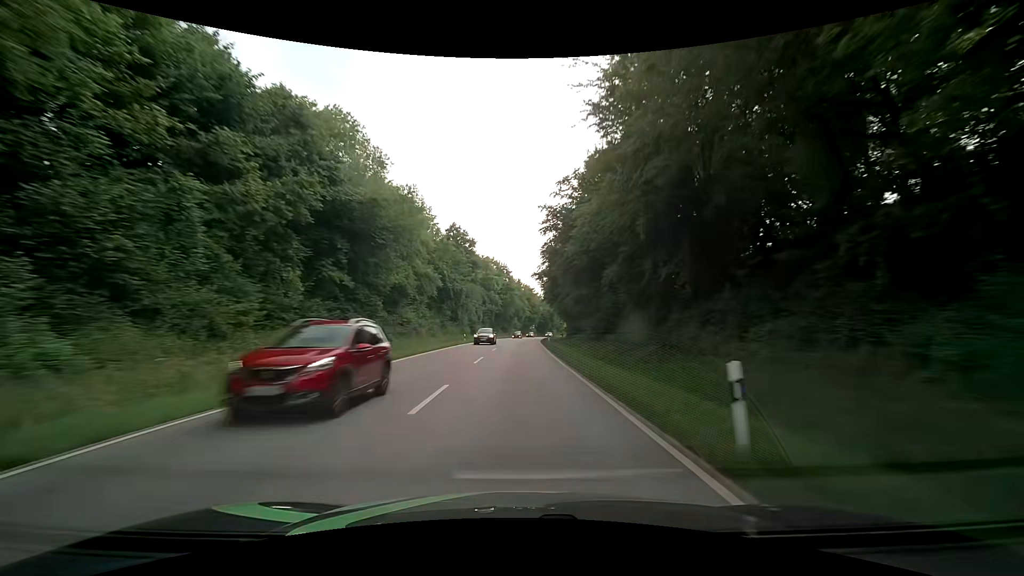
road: secondary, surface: asphalt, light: Day
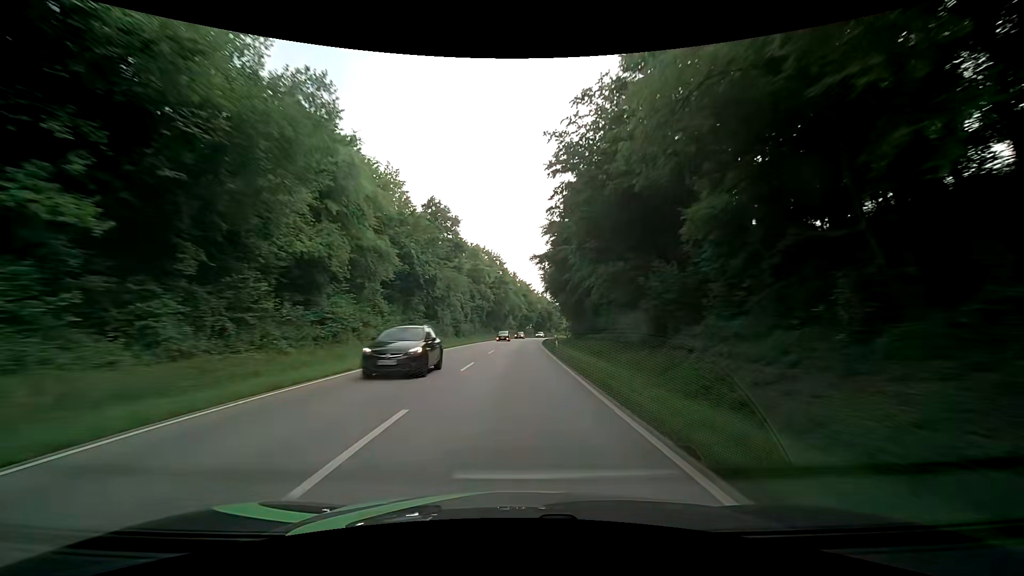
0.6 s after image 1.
(0.0, +15.7) m; +1°
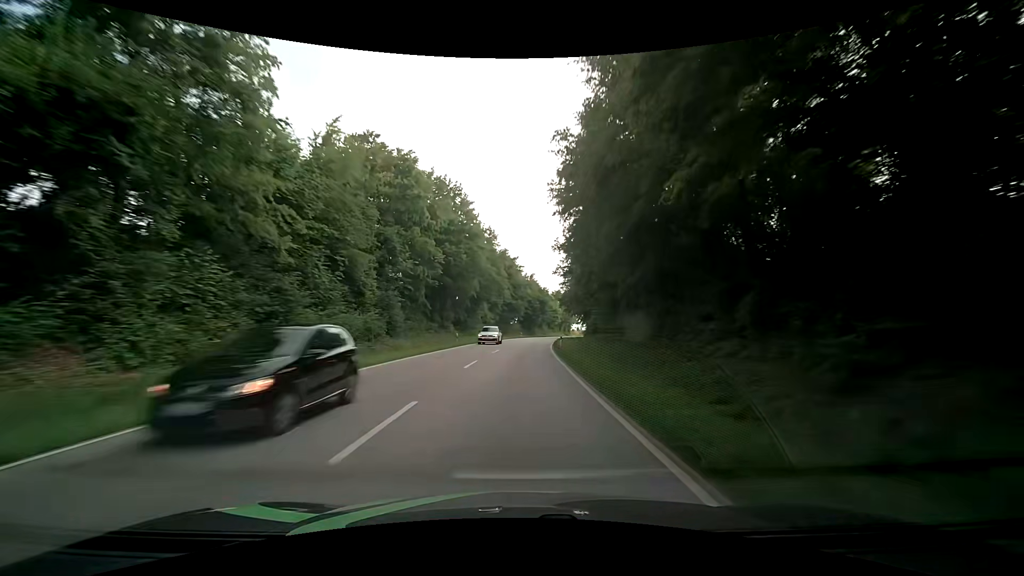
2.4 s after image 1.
(+0.2, +47.3) m; +1°
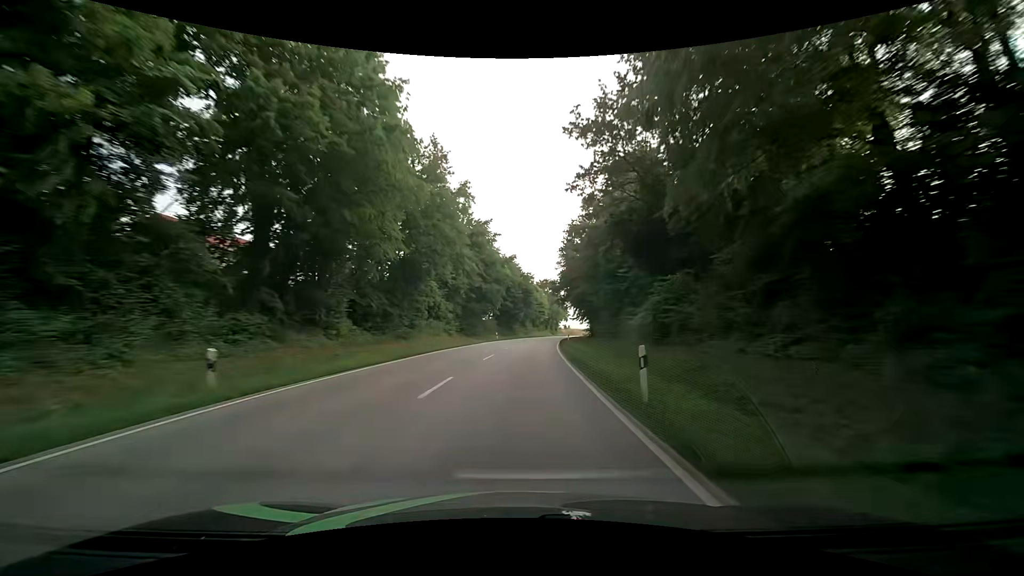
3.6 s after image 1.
(+0.7, +31.6) m; +2°
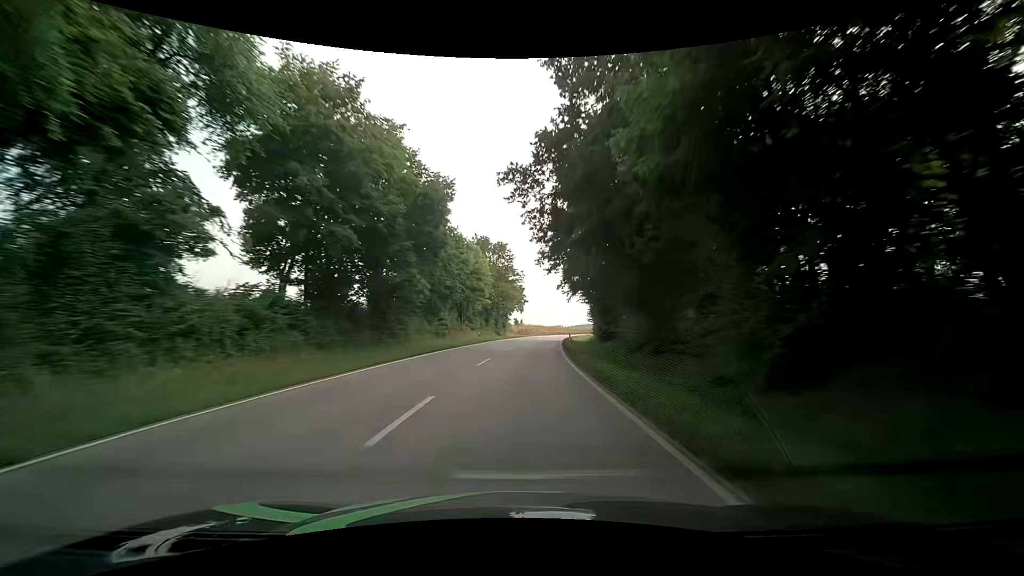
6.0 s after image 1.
(+3.6, +63.3) m; +6°
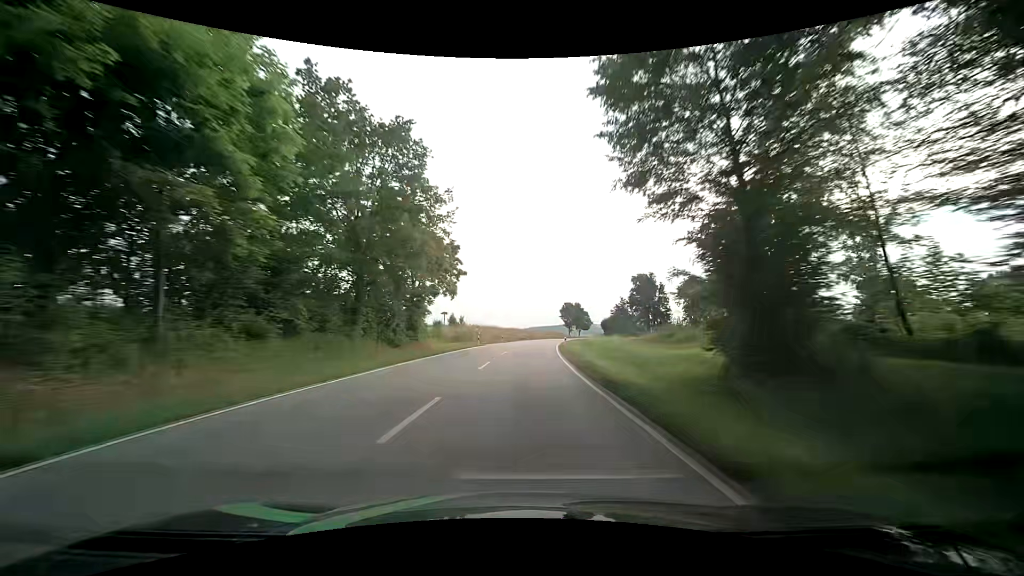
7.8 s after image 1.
(+2.1, +47.6) m; +6°
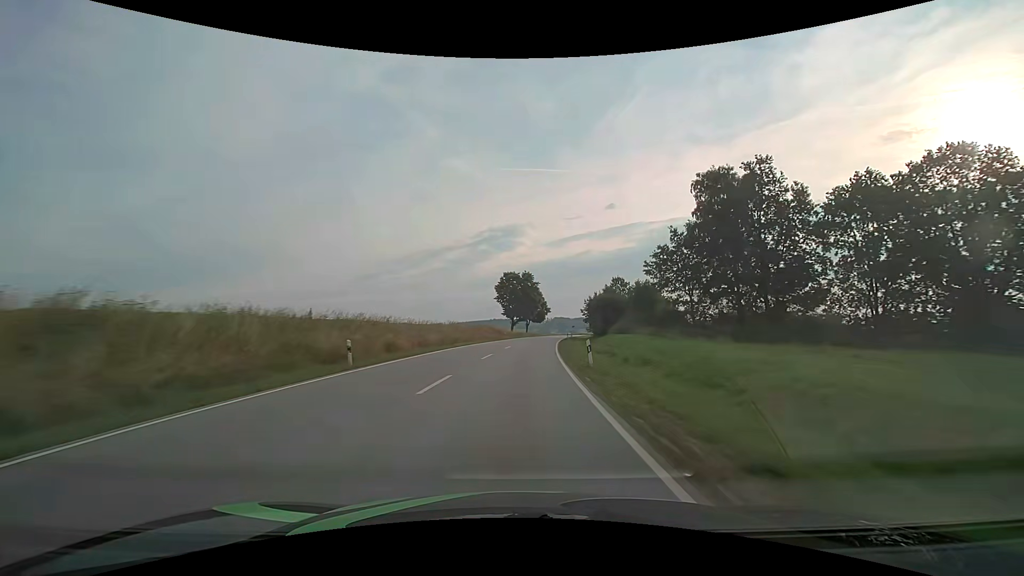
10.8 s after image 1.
(+5.5, +79.3) m; +8°
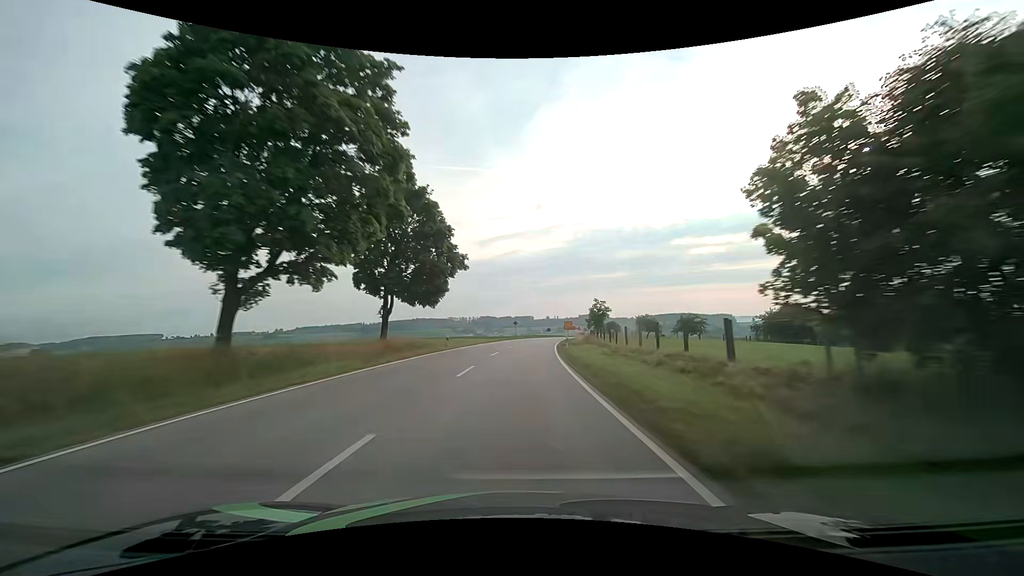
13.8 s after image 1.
(+5.7, +79.3) m; +8°
(0, +10) (0, +20) (+1, +30) (+1, +40) (+2, +50) (+3, +60) (+4, +70) (+6, +80) (+7, +90) (+9, +99) m
